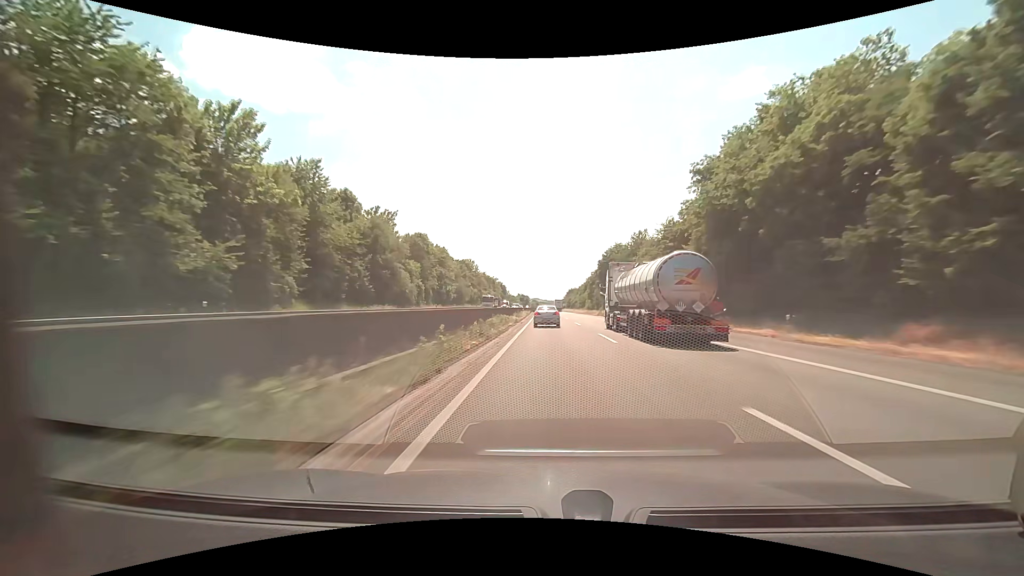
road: motorway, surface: asphalt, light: Day
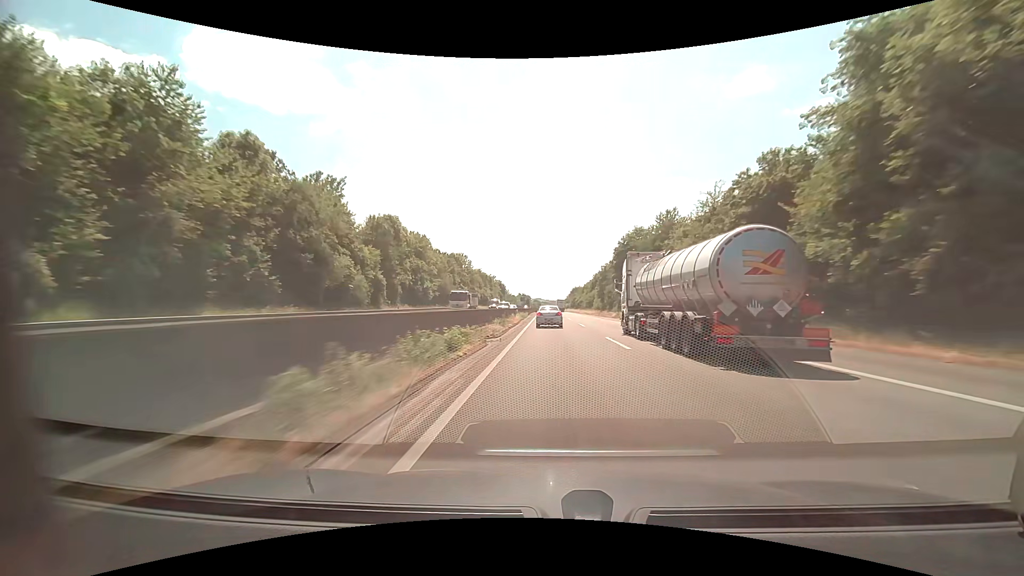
(0.0, +20.5) m; 0°
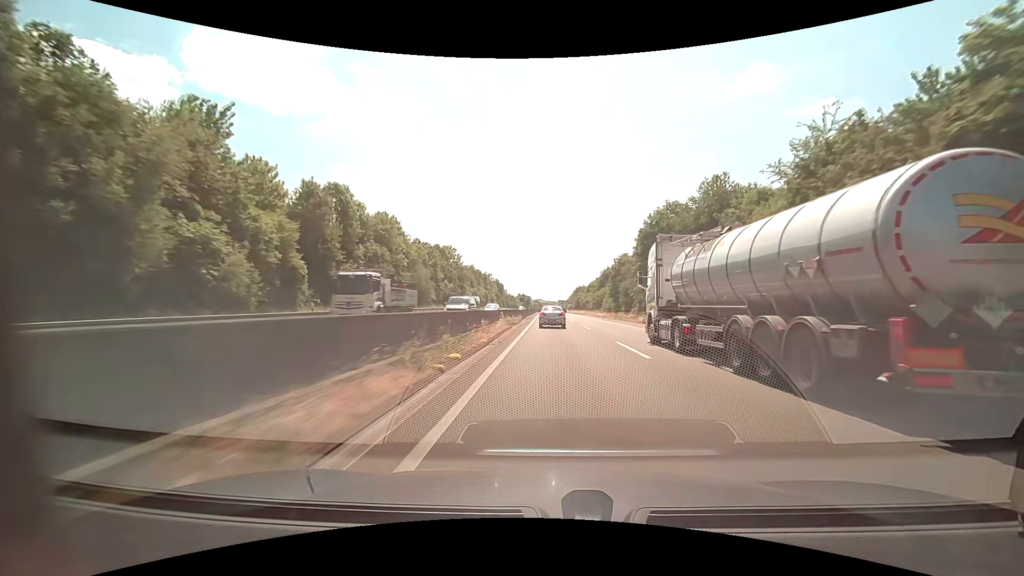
(0.0, +20.6) m; 0°
(0, +10) (0, +20) (0, +30) (0, +40) (0, +50) (0, +60) (0, +70) (0, +80) (+1, +90) (+1, +100) m
